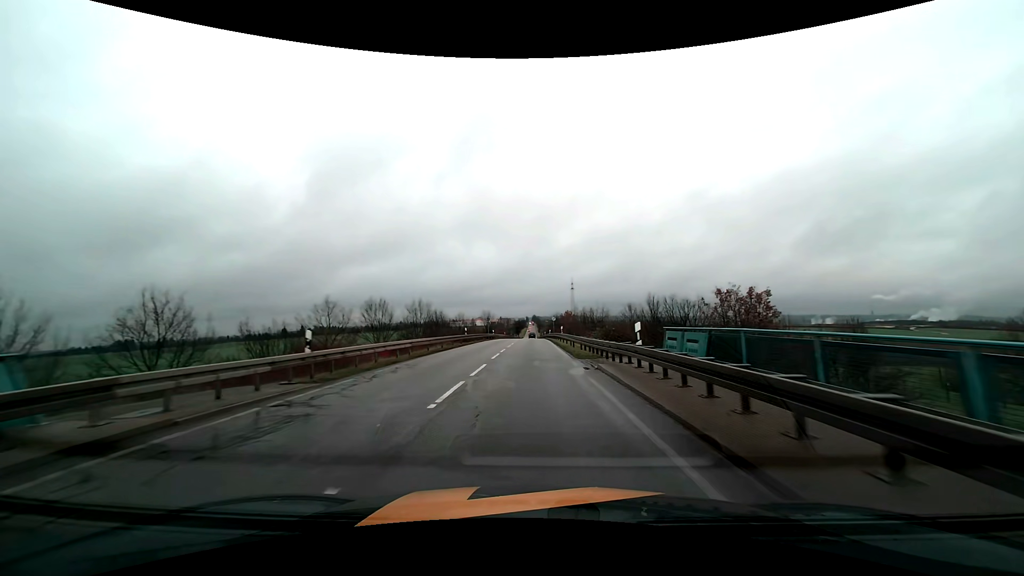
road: tertiary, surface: asphalt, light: Day
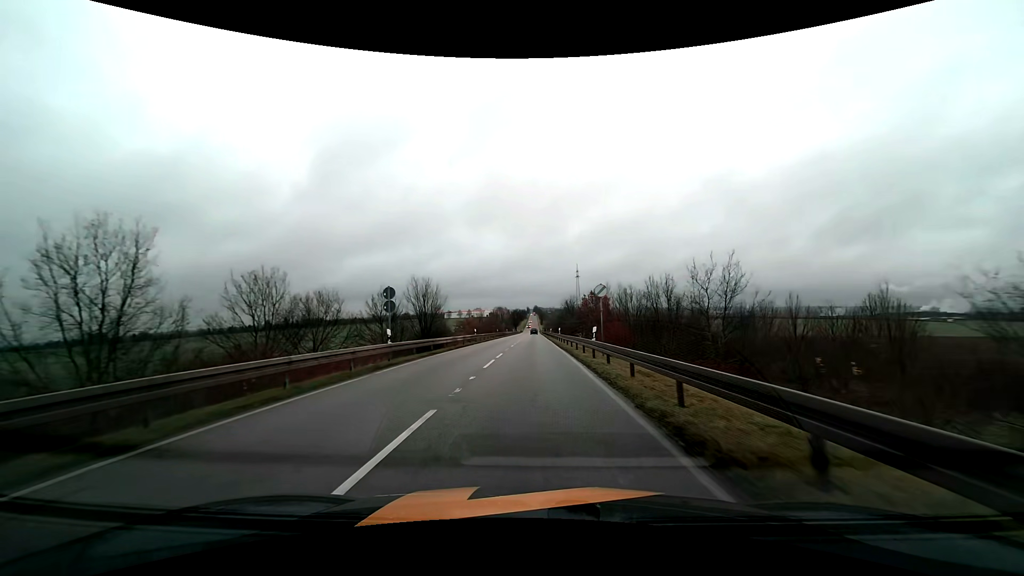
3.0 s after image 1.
(0.0, +51.7) m; 0°
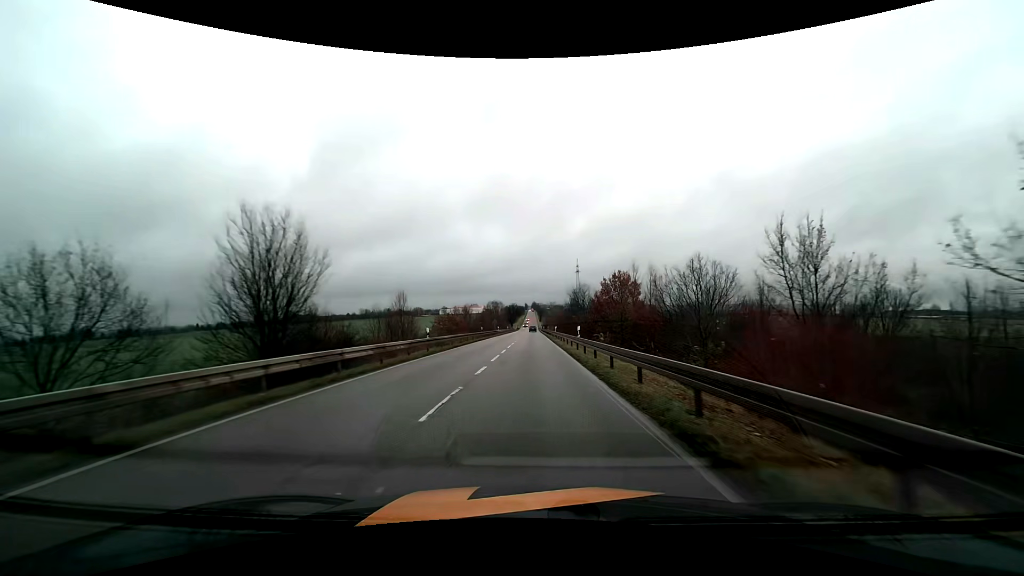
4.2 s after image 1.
(0.0, +21.0) m; 0°
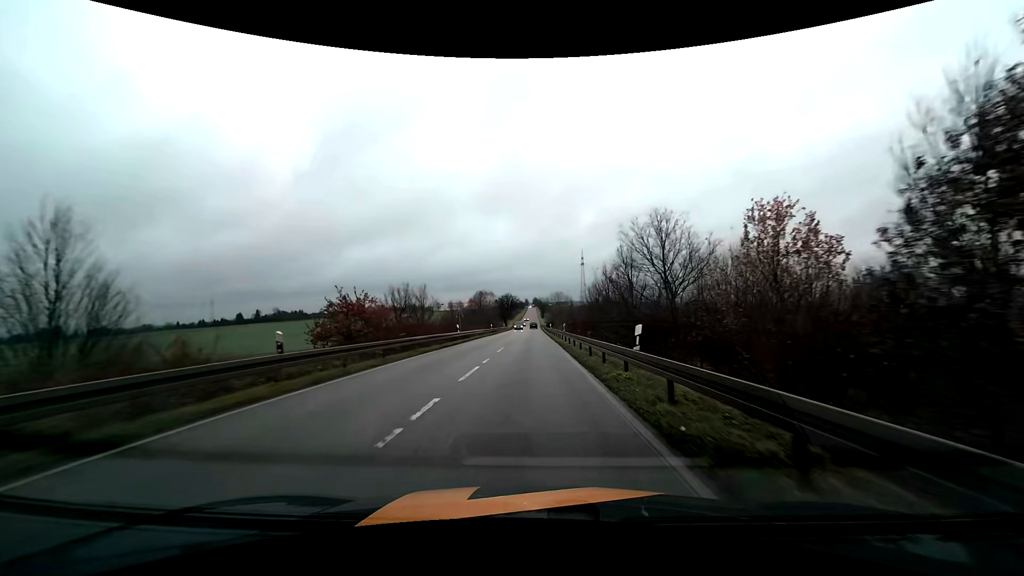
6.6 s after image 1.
(+0.1, +43.3) m; 0°
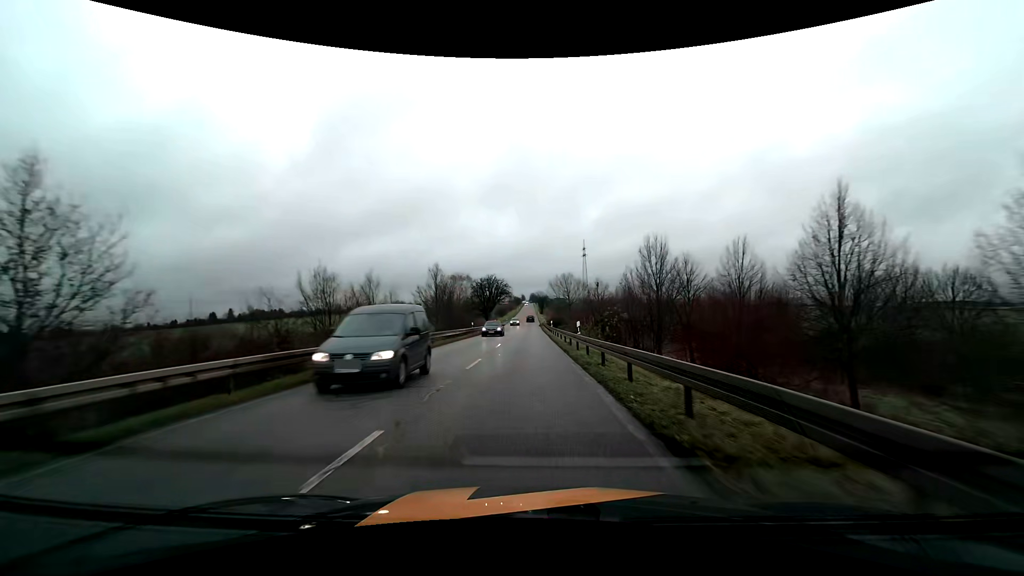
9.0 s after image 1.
(+0.2, +45.6) m; 0°
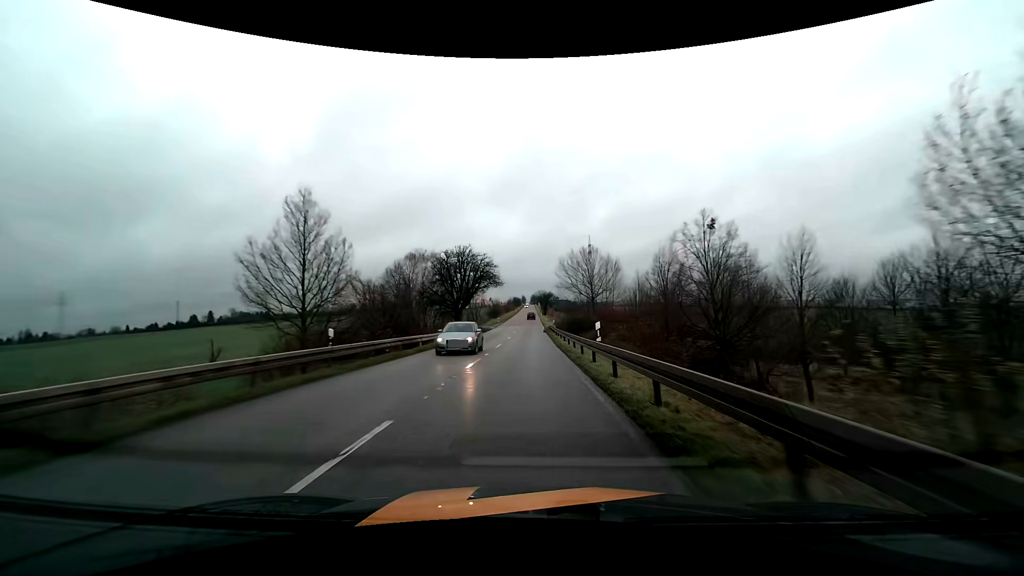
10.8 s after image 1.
(-0.1, +35.2) m; 0°
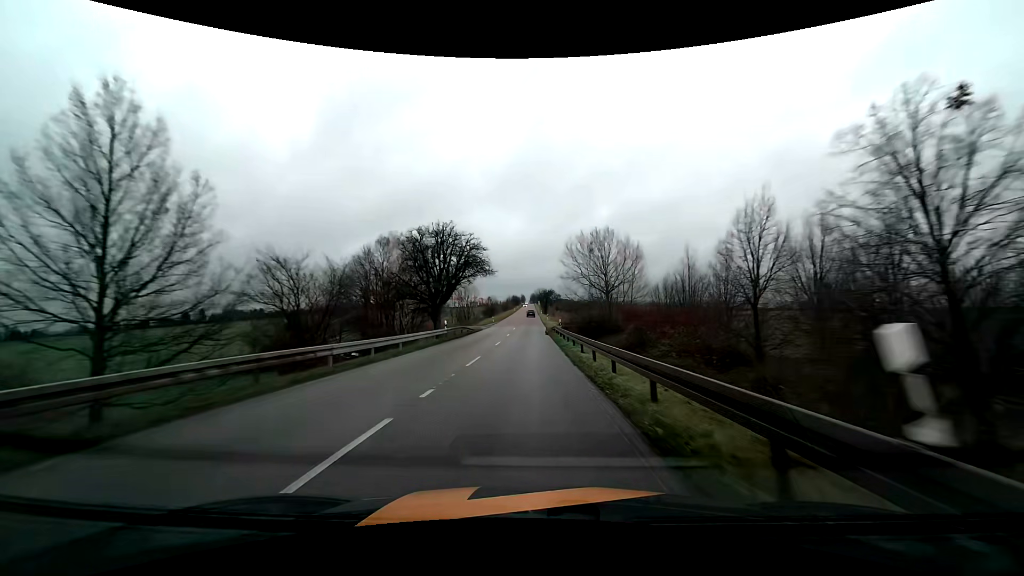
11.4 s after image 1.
(0.0, +11.9) m; 0°
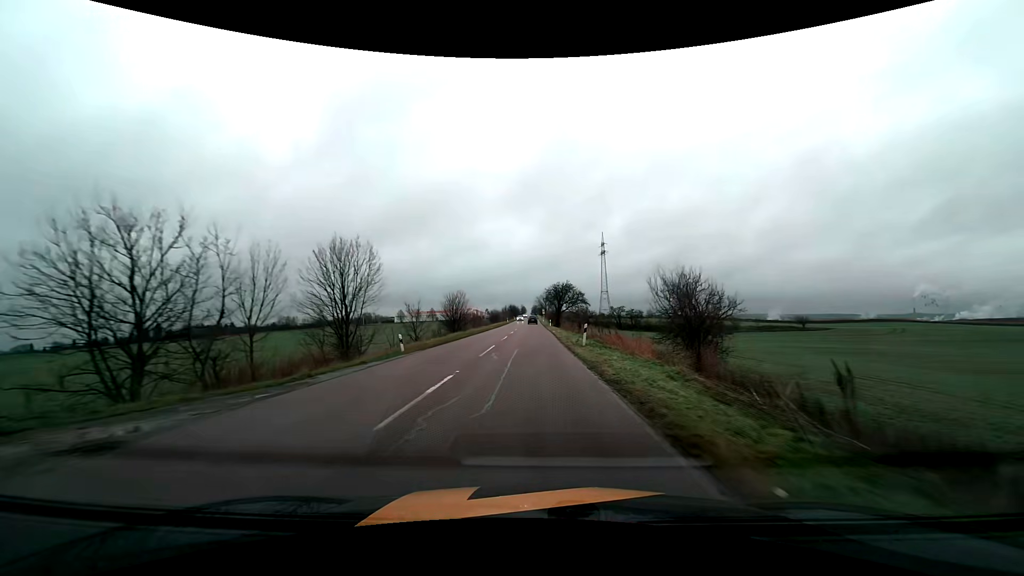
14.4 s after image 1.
(+0.1, +59.8) m; 0°
(0, +10) (0, +20) (0, +30) (0, +40) (0, +50) (0, +60) (0, +70) (0, +80) (0, +90) (0, +100) m
